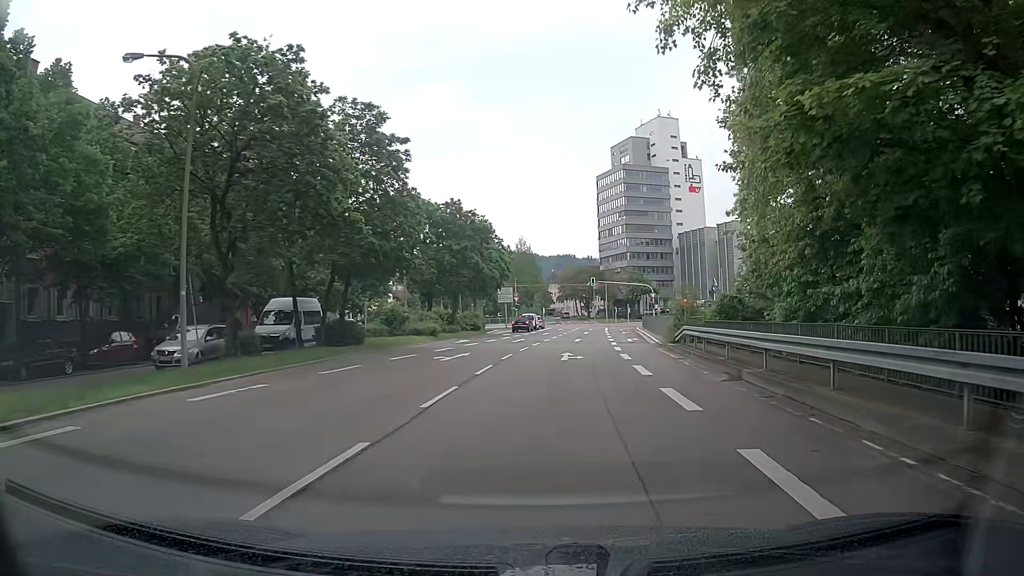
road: primary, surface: asphalt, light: Day
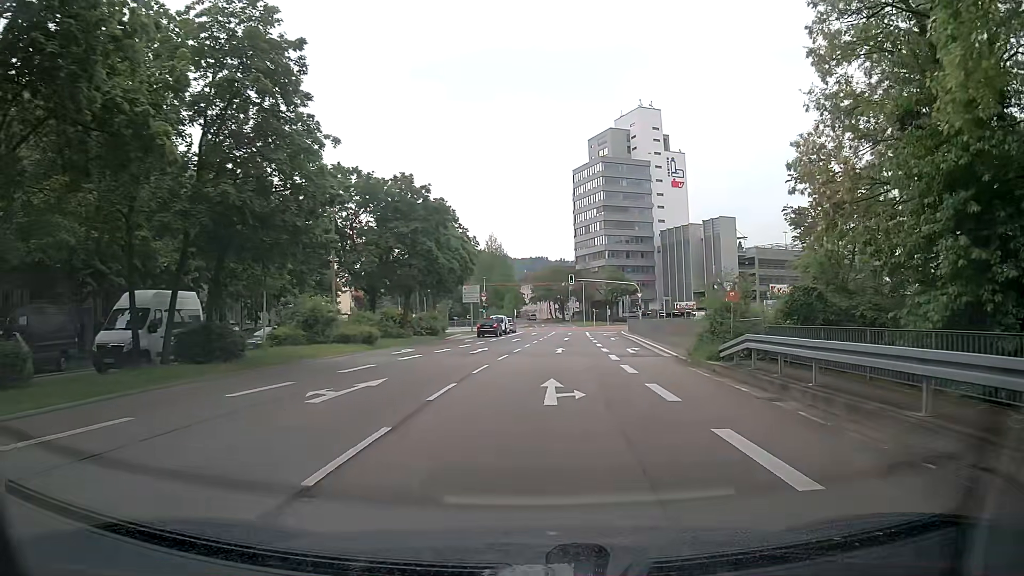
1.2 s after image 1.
(+0.4, +10.9) m; +4°
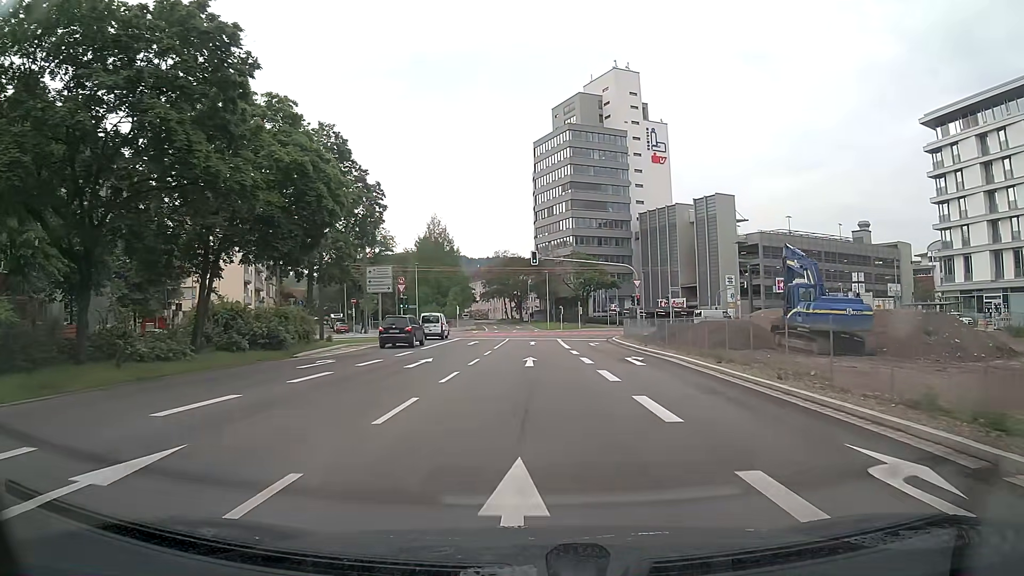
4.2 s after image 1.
(+0.9, +26.9) m; +4°
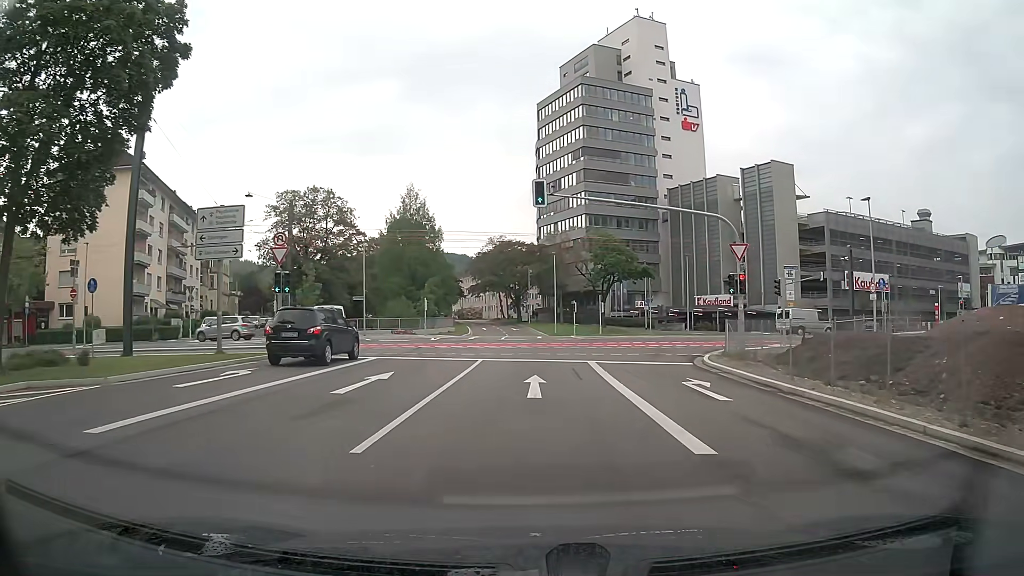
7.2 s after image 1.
(-0.2, +26.1) m; -1°
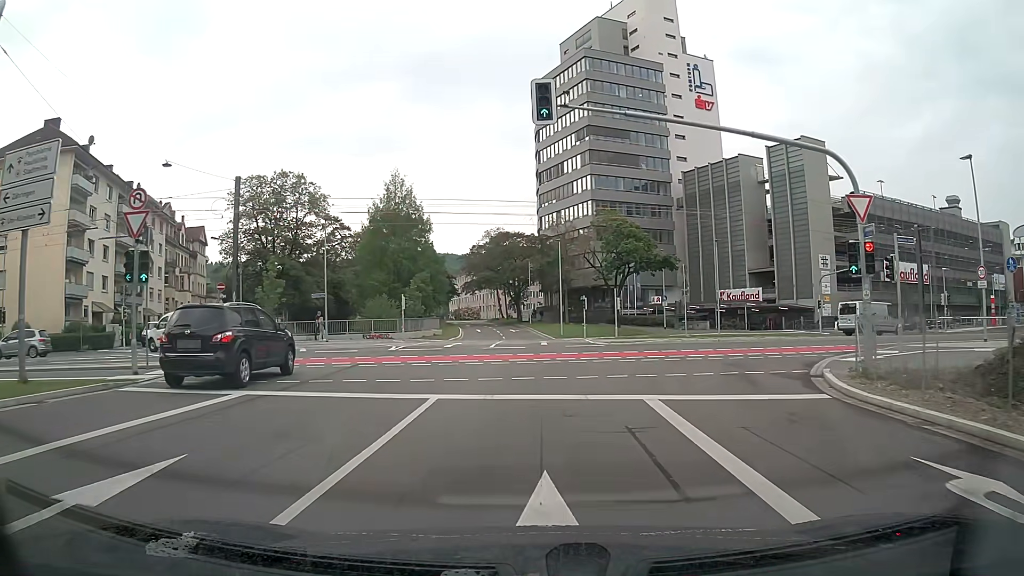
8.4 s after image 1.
(0.0, +10.8) m; 0°
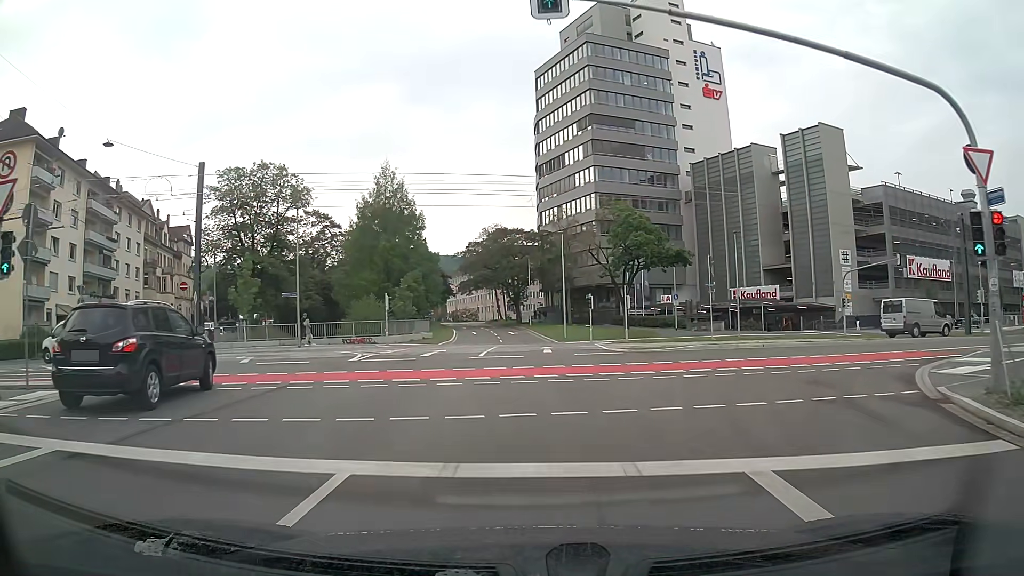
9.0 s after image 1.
(0.0, +5.5) m; 0°
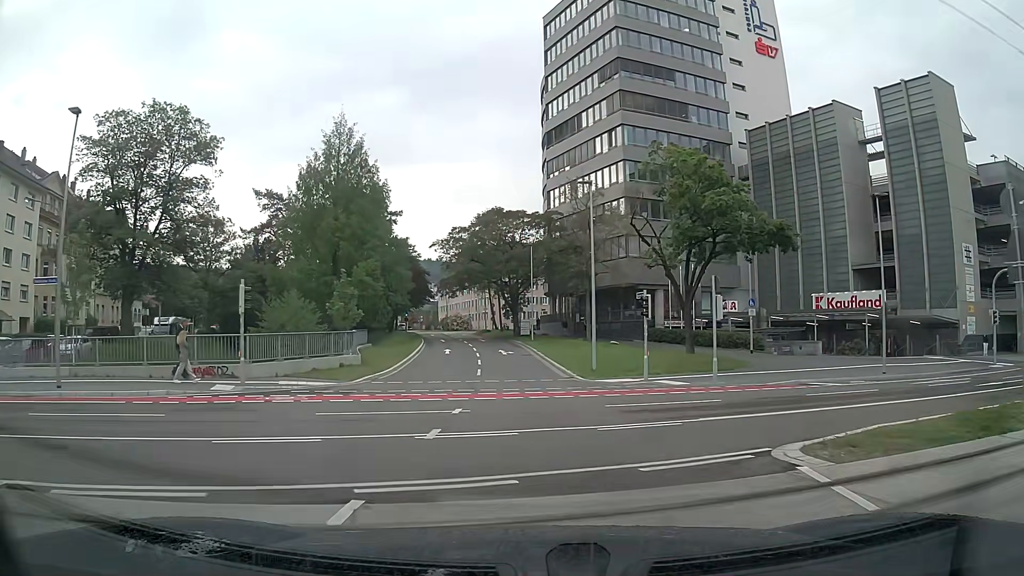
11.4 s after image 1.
(0.0, +22.1) m; 0°
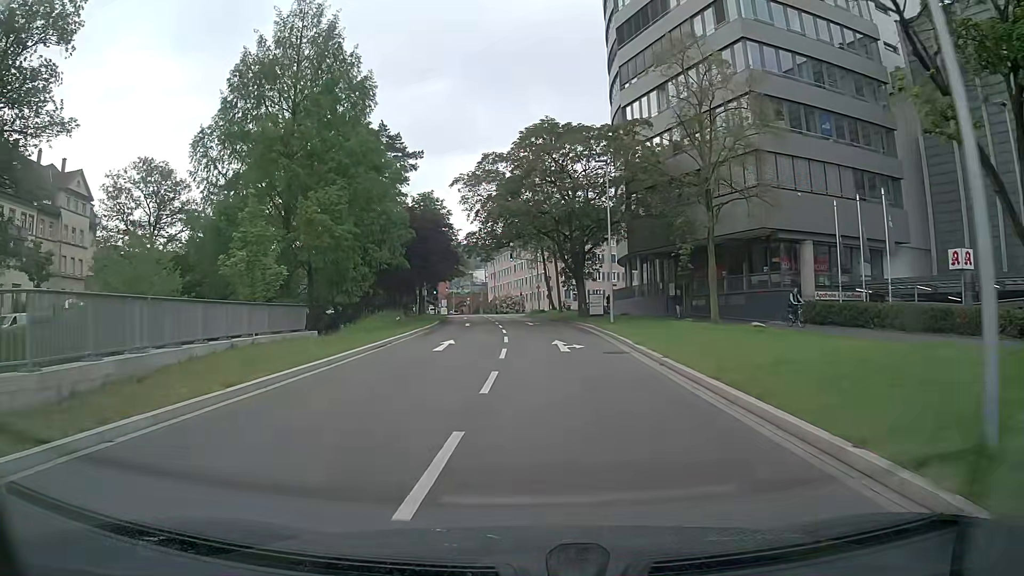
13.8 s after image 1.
(-0.6, +22.9) m; -5°
